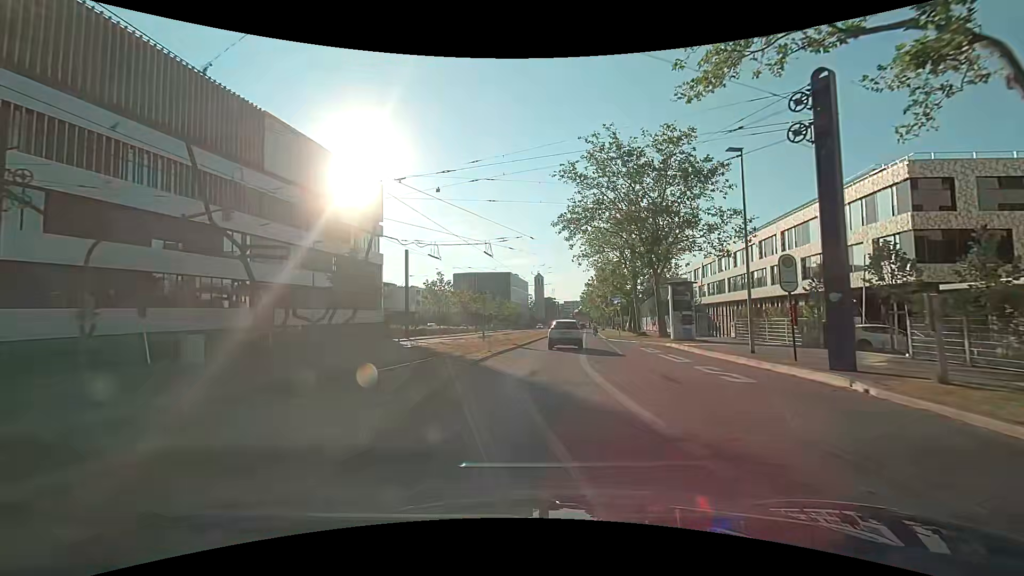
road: secondary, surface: asphalt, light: Day
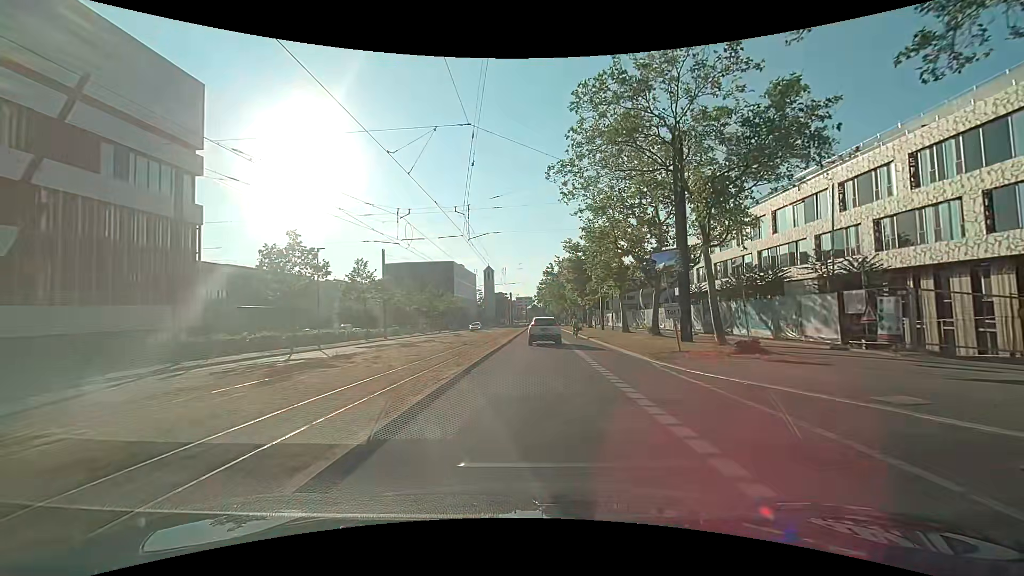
(+1.6, +31.1) m; +6°
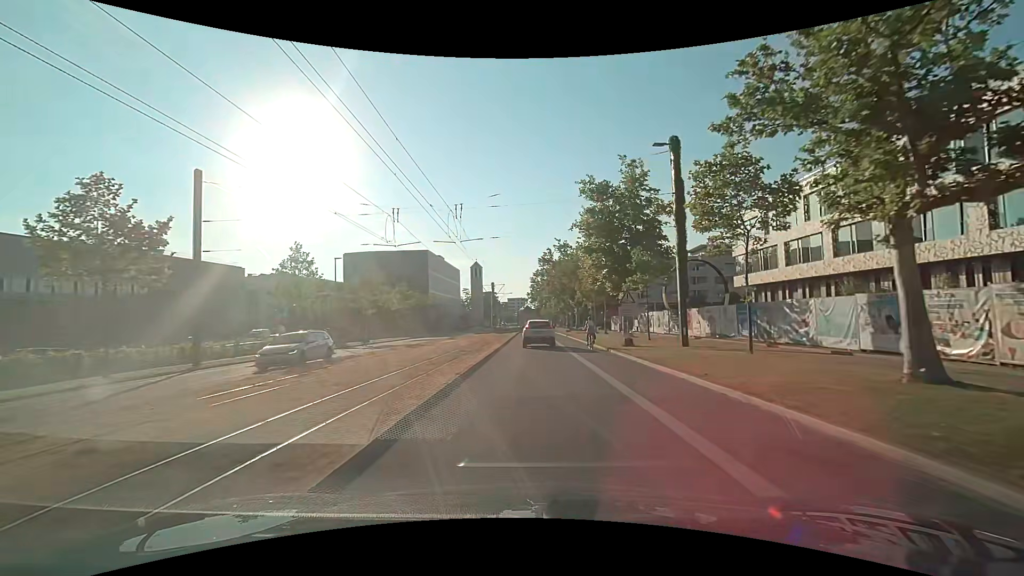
(+0.4, +31.8) m; 0°
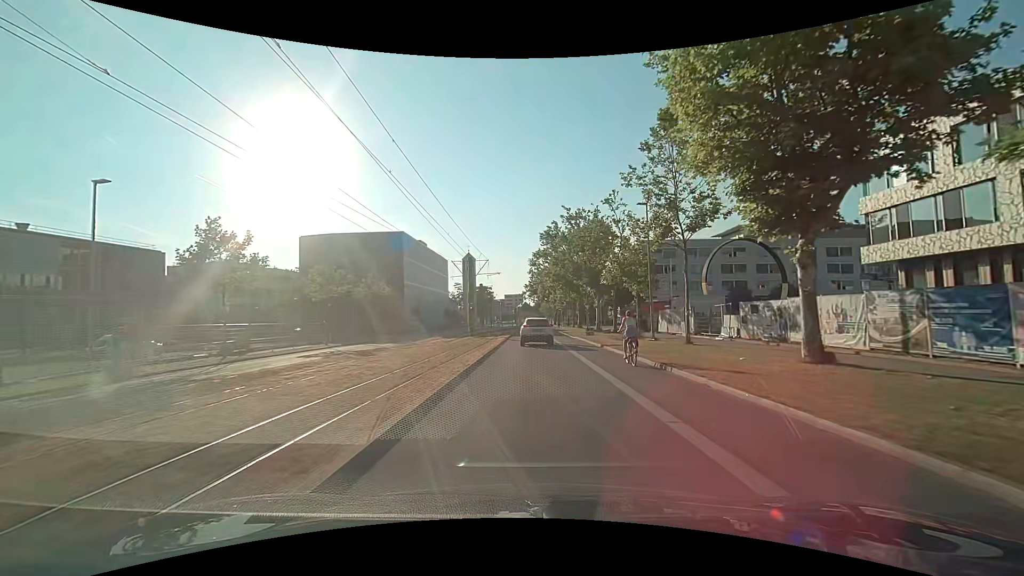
(+0.2, +25.8) m; +1°
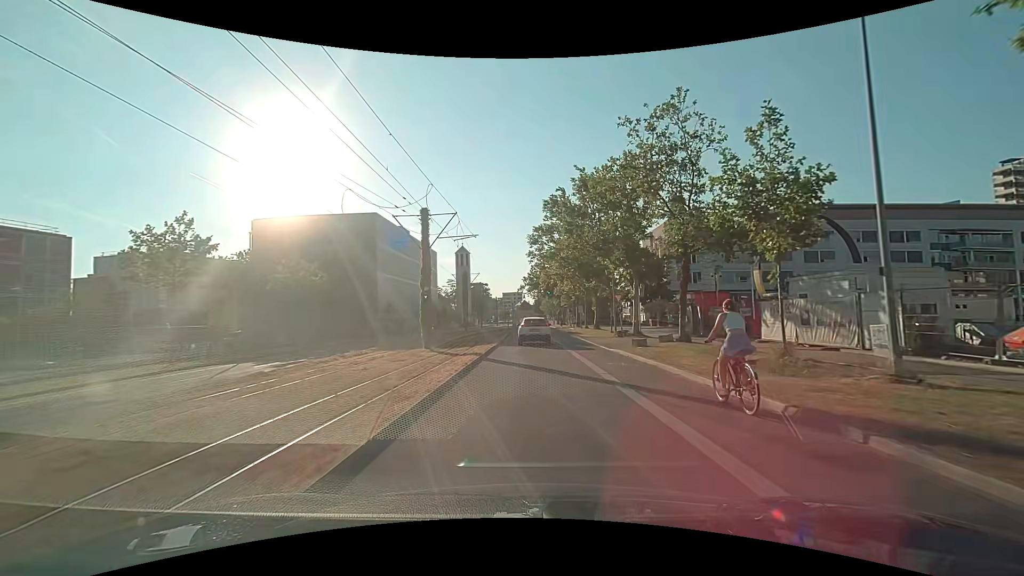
(0.0, +19.3) m; 0°
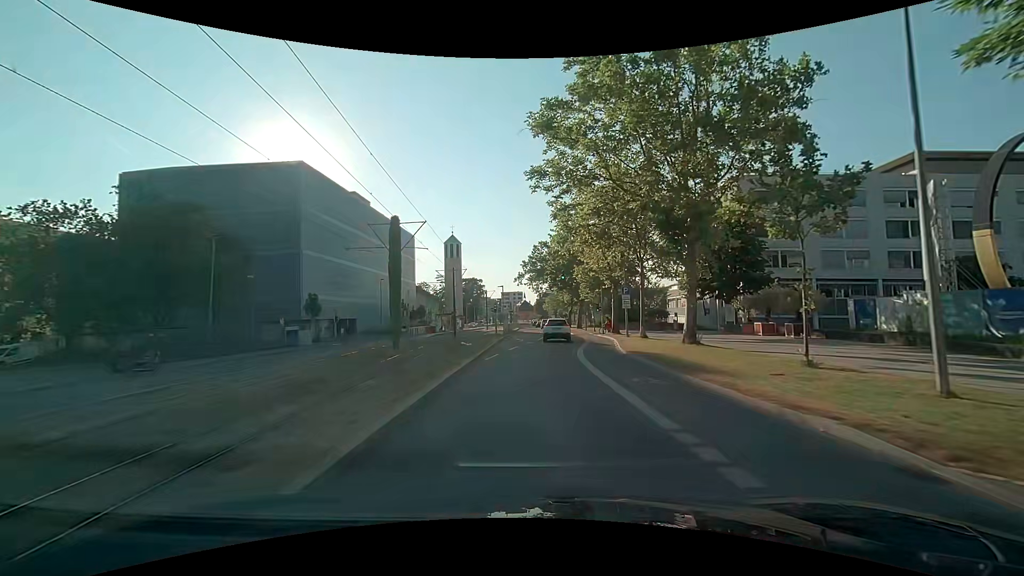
(+0.1, +31.4) m; 0°
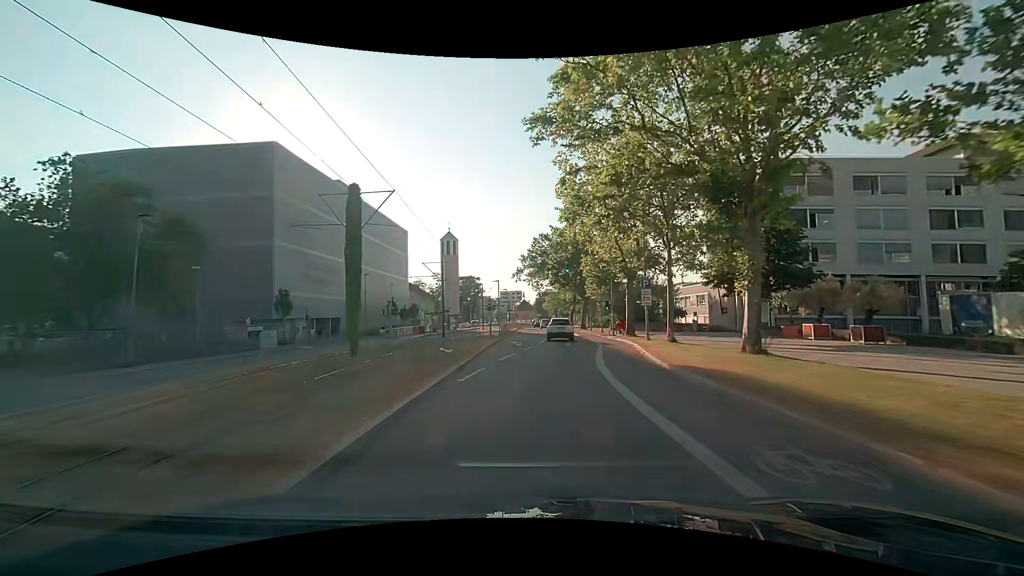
(0.0, +6.5) m; 0°
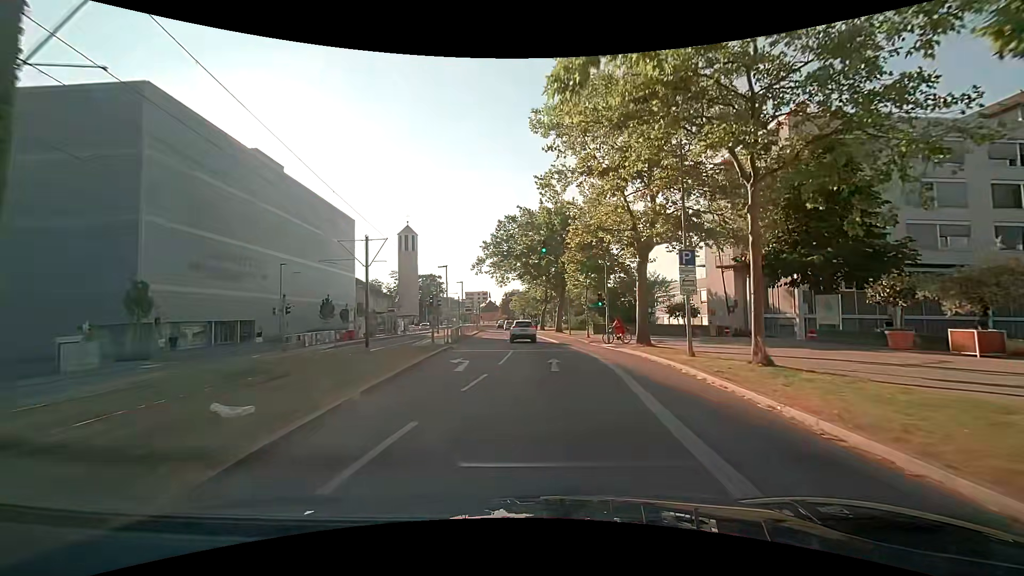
(+0.4, +13.4) m; +4°
(0, +10) (+1, +20) (0, +30) (0, +40) (0, +50) (-1, +60) (-1, +70) (-2, +80) (-3, +90) (-3, +100) m
